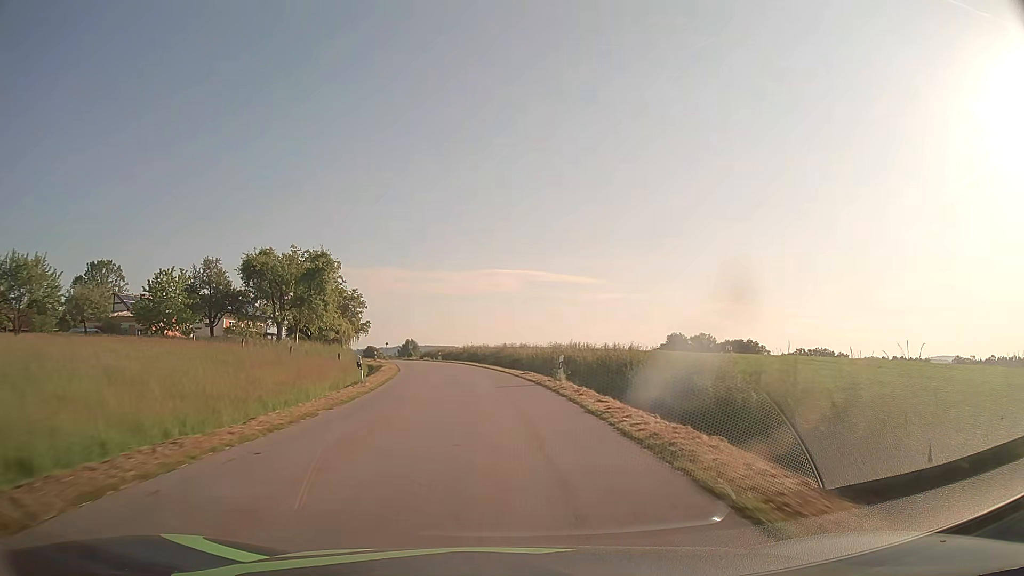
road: tertiary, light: Day
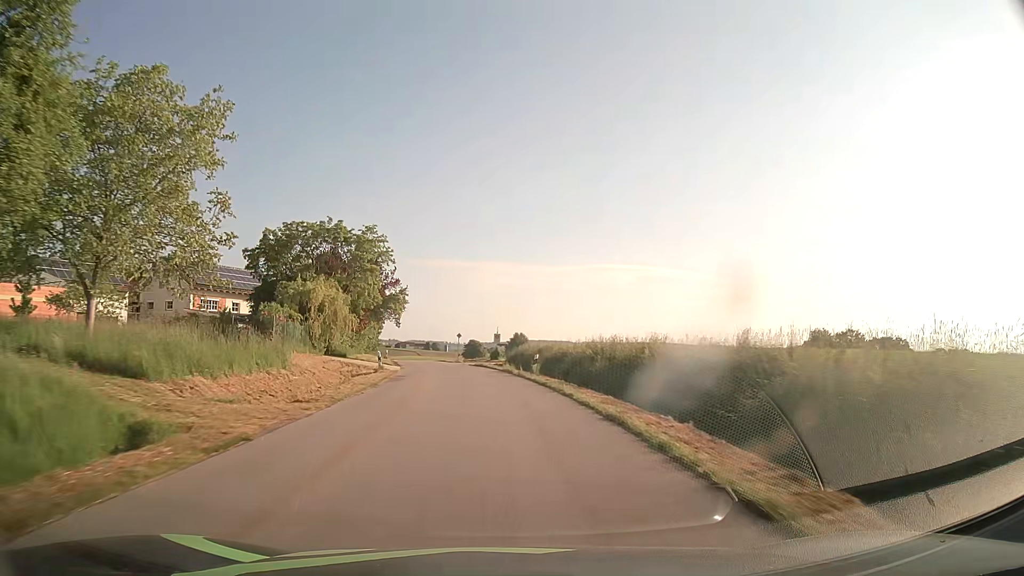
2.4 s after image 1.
(-3.3, +43.3) m; -10°
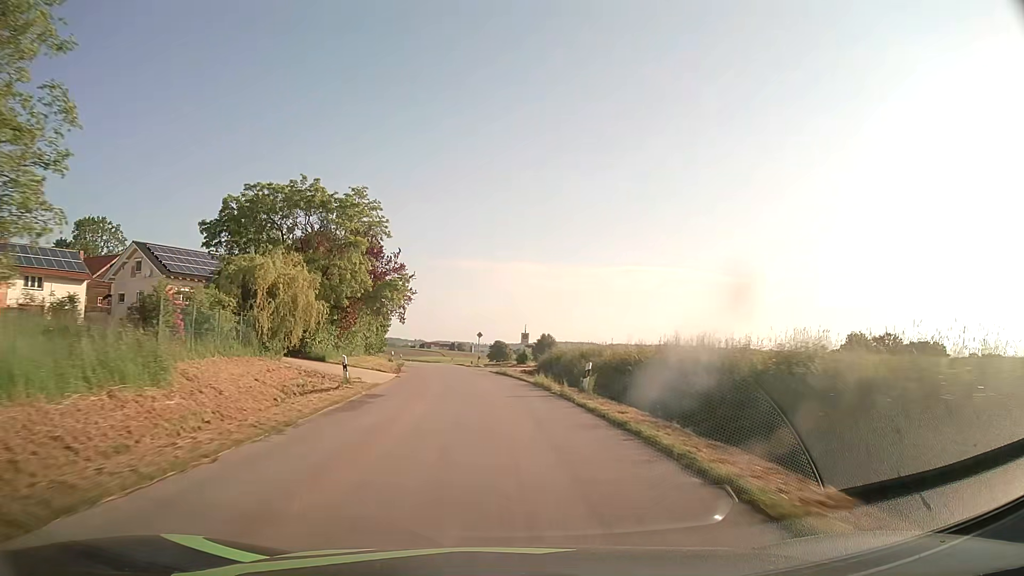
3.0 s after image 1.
(-0.2, +10.9) m; -2°
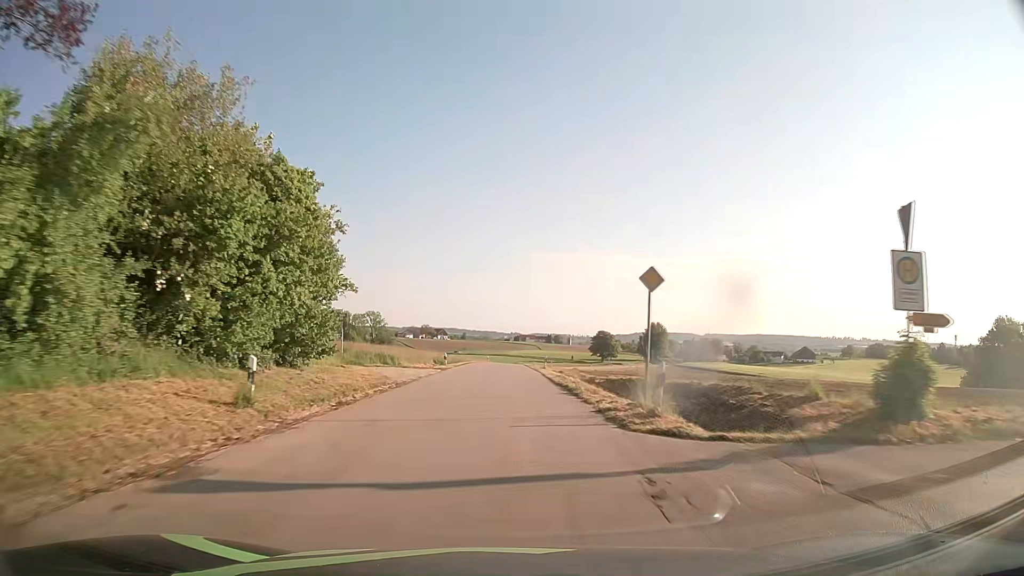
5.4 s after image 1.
(-3.3, +43.8) m; -8°
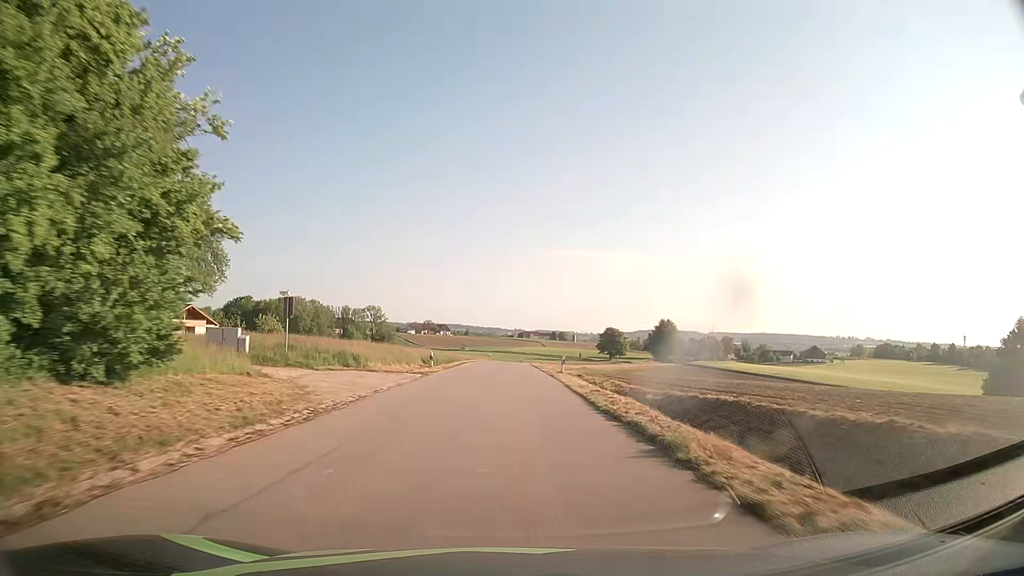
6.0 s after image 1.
(-0.1, +11.1) m; 0°
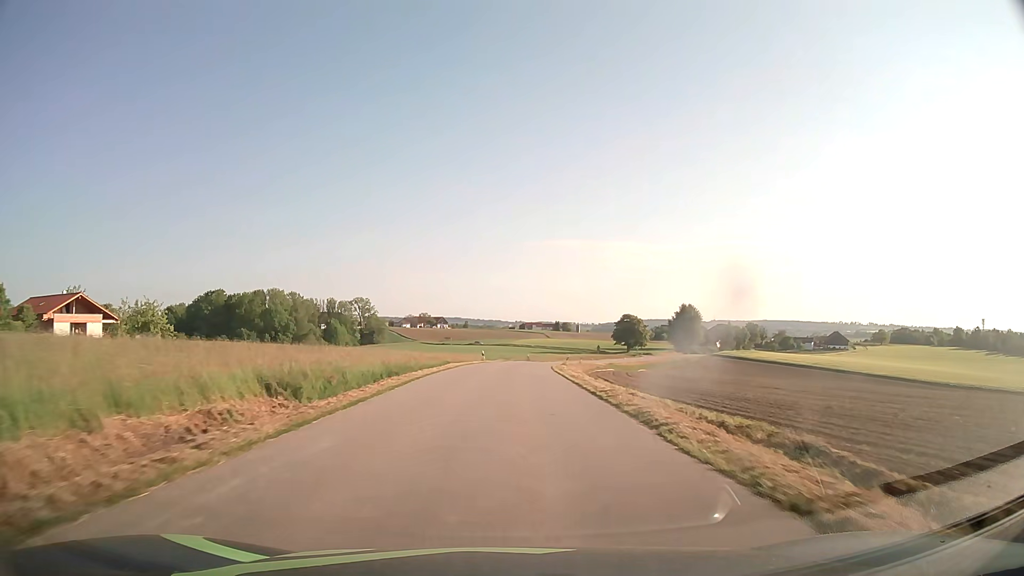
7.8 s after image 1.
(-0.2, +33.3) m; 0°
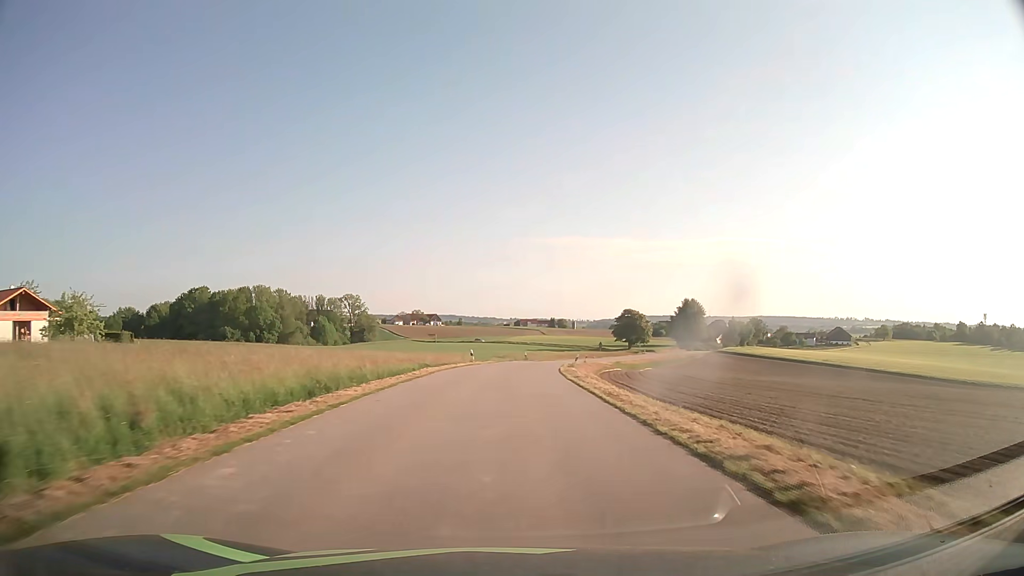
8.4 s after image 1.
(0.0, +11.1) m; 0°
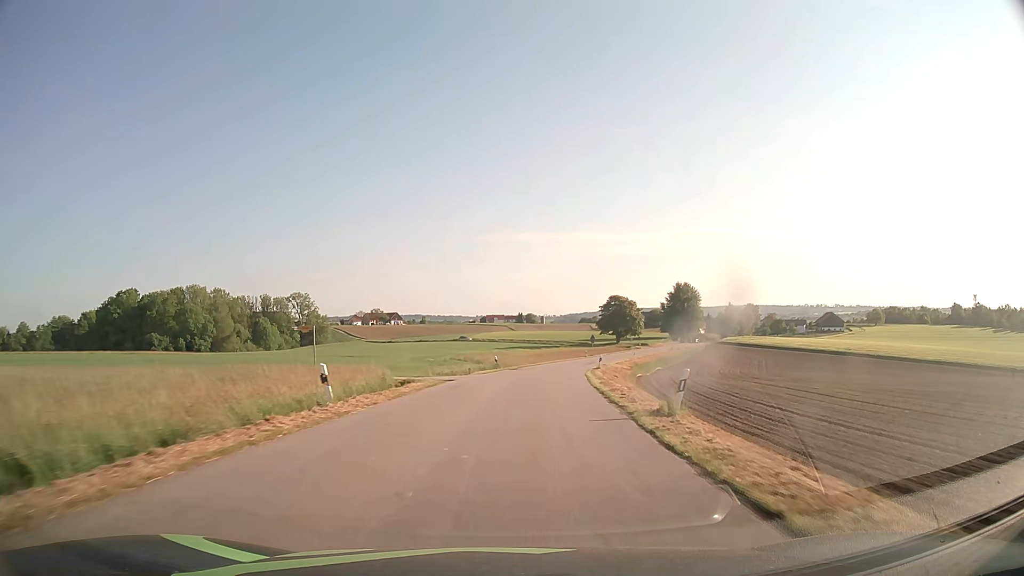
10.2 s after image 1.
(+0.7, +33.3) m; +3°
(0, +10) (+1, +20) (+1, +30) (+2, +40) (+4, +50) (+6, +60) (+8, +69) (+10, +79) (+13, +89) (+16, +98) m
